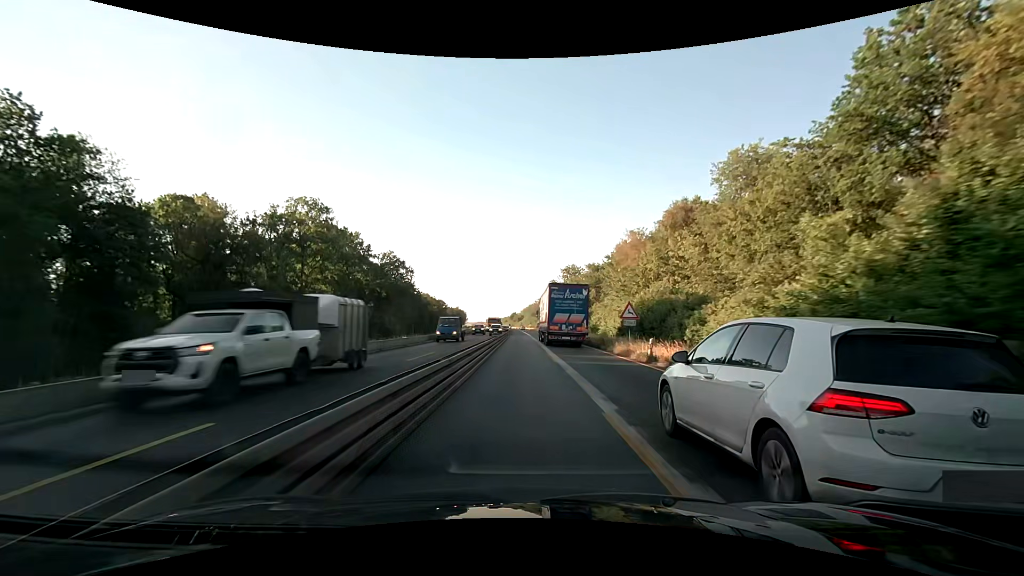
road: motorway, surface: asphalt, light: Day
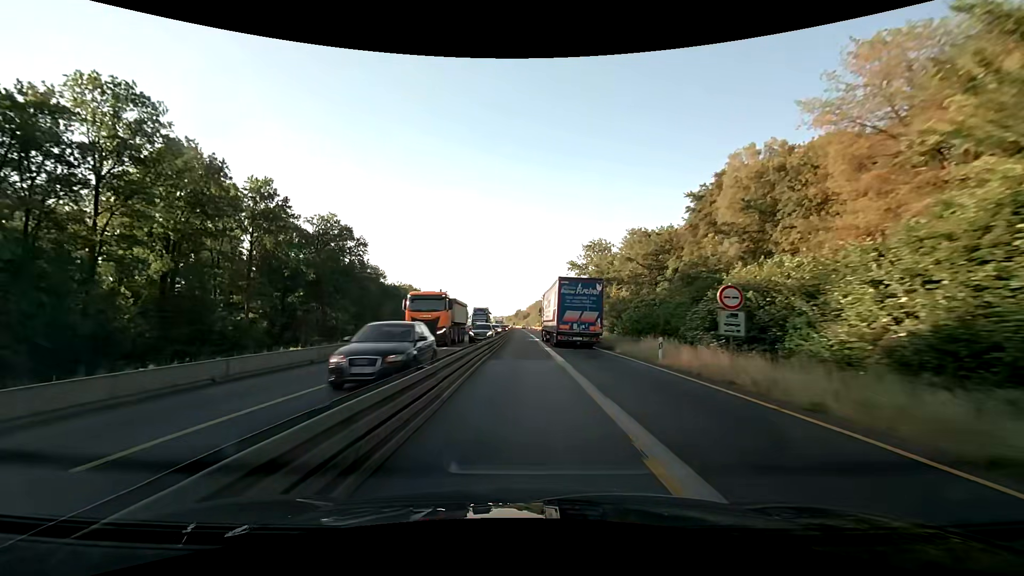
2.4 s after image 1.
(-0.4, +51.5) m; -1°
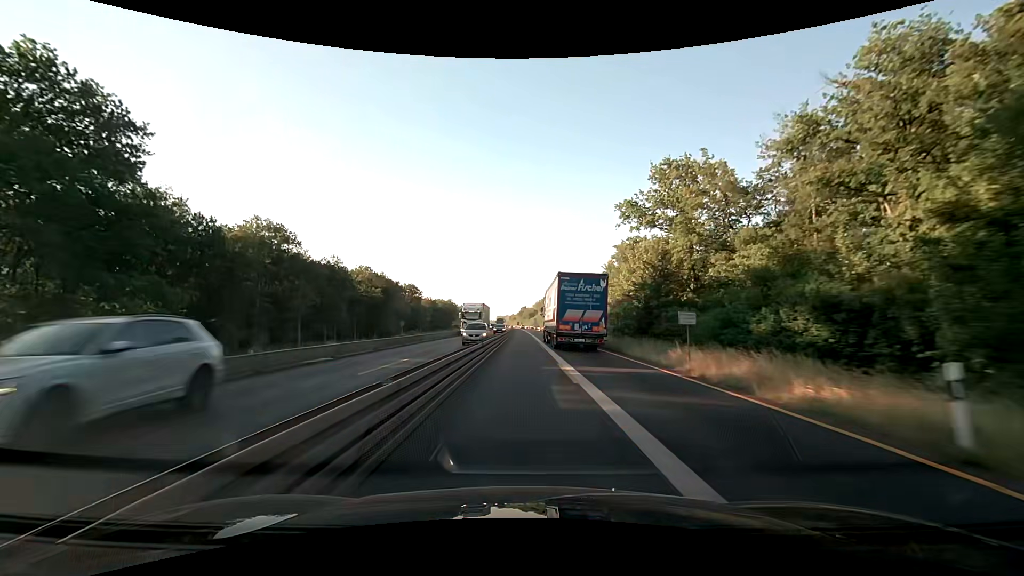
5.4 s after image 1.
(-0.3, +64.5) m; -1°
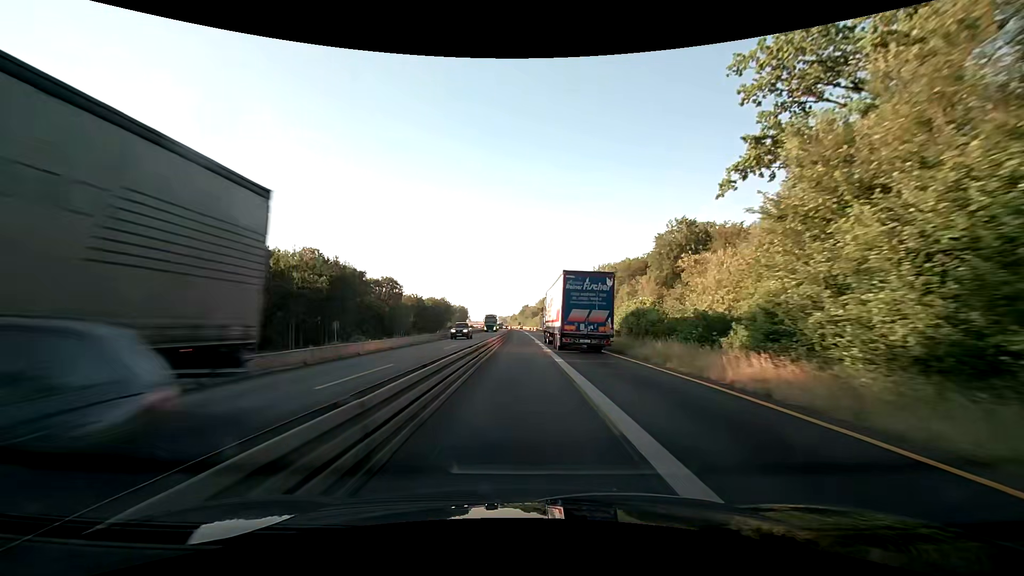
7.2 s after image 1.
(0.0, +38.7) m; 0°
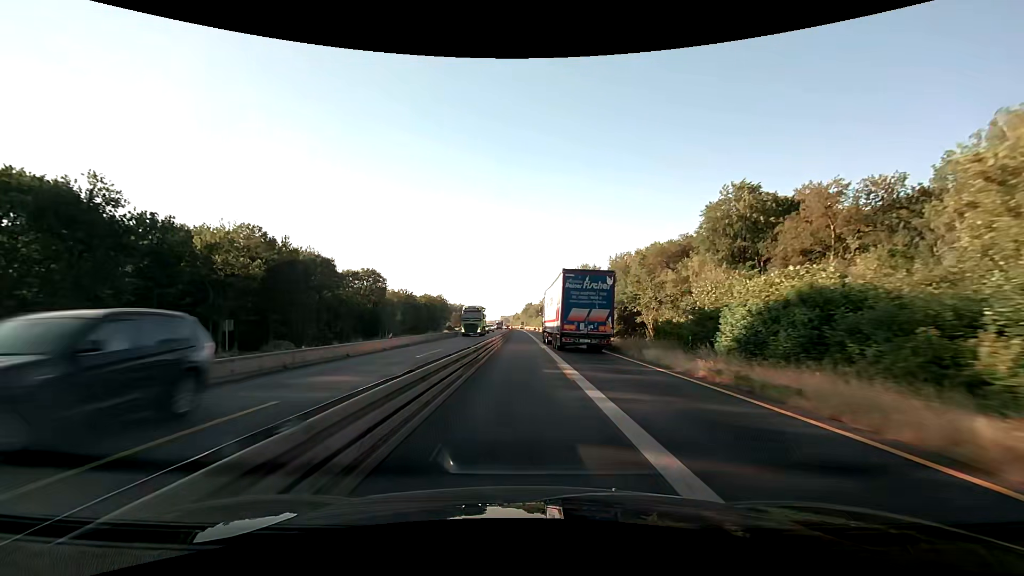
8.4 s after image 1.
(-0.1, +25.8) m; 0°
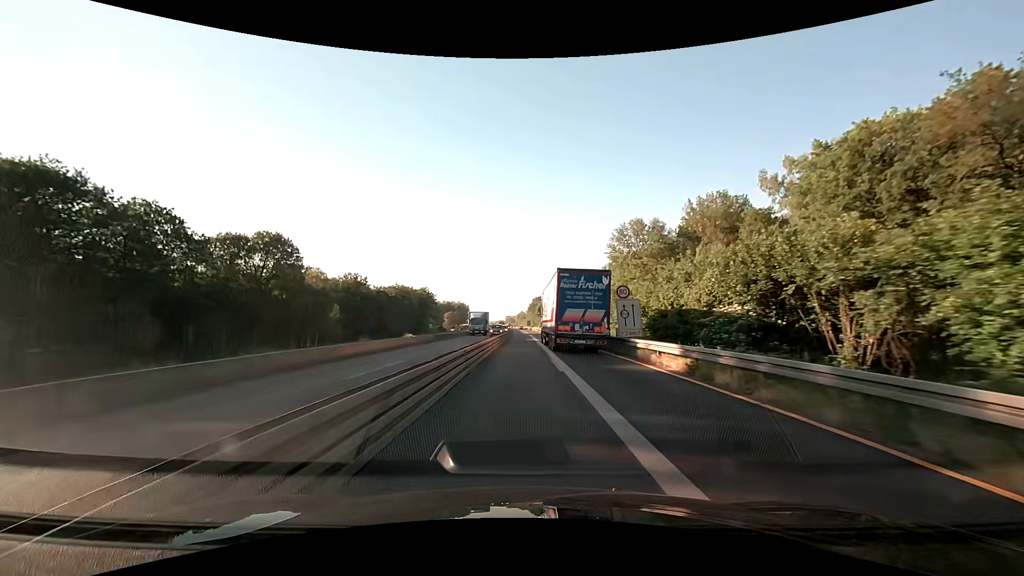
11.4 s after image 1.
(-0.3, +64.4) m; -1°
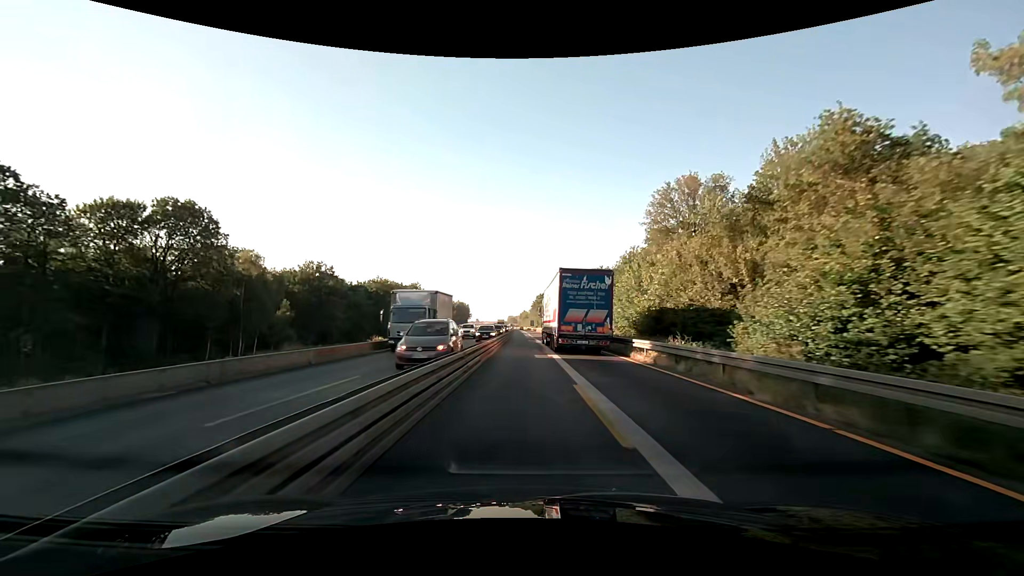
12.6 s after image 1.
(-0.1, +25.8) m; 0°
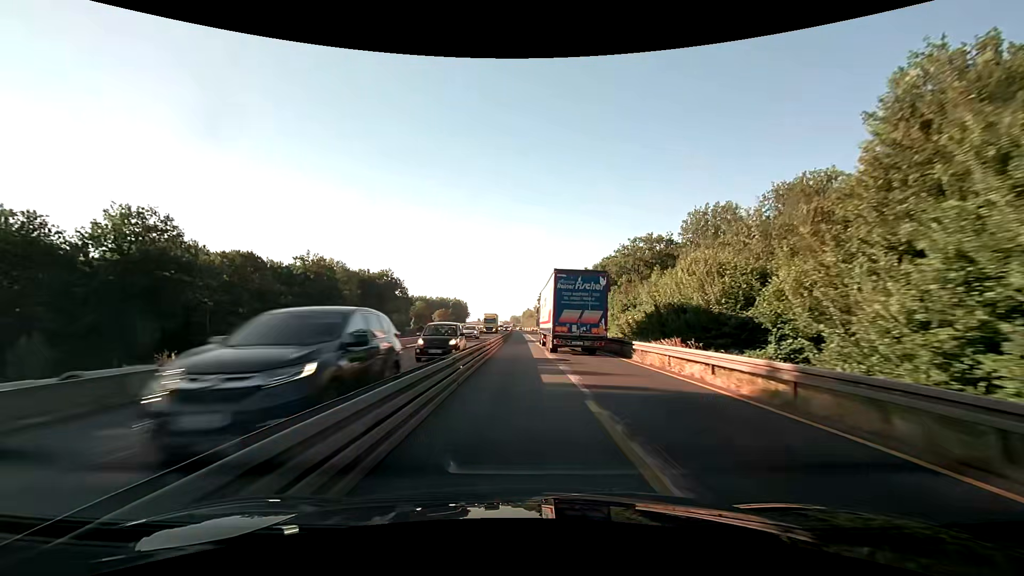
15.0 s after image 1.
(-0.2, +51.5) m; 0°
(0, +10) (0, +20) (0, +30) (0, +40) (0, +50) (0, +60) (0, +70) (0, +80) (-1, +90) (-1, +100) m
